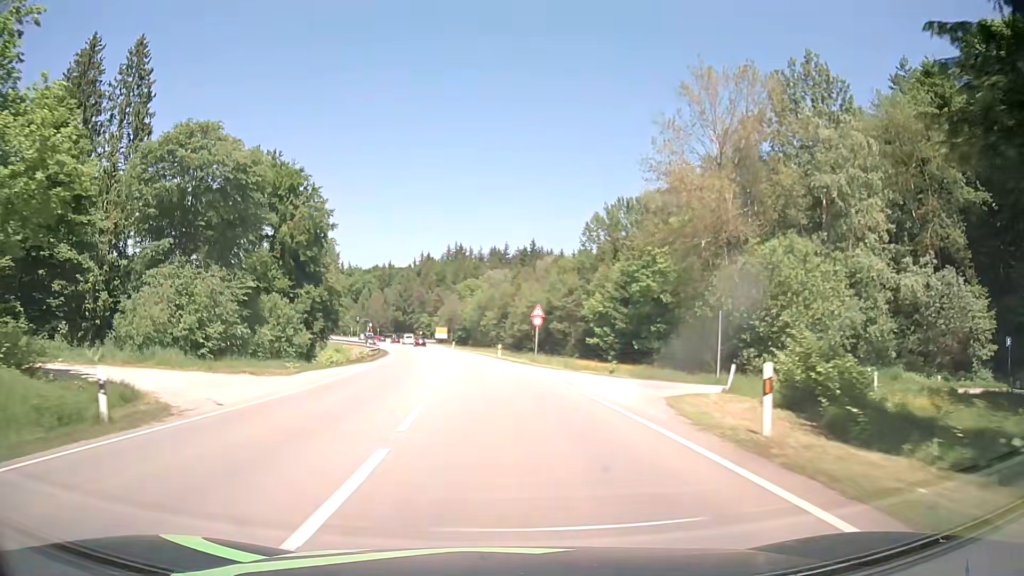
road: secondary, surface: asphalt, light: Day
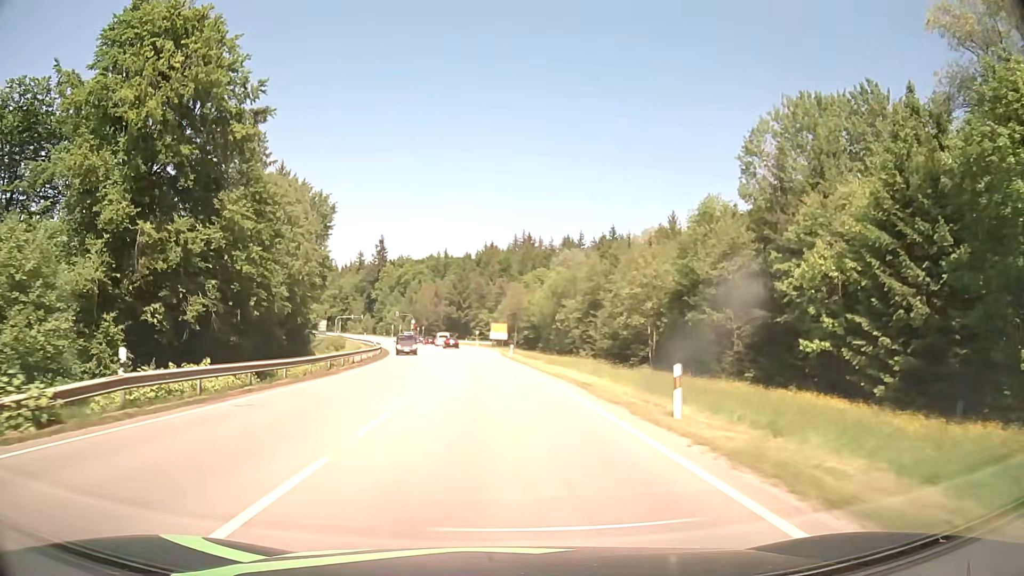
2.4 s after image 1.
(-2.4, +42.9) m; -6°
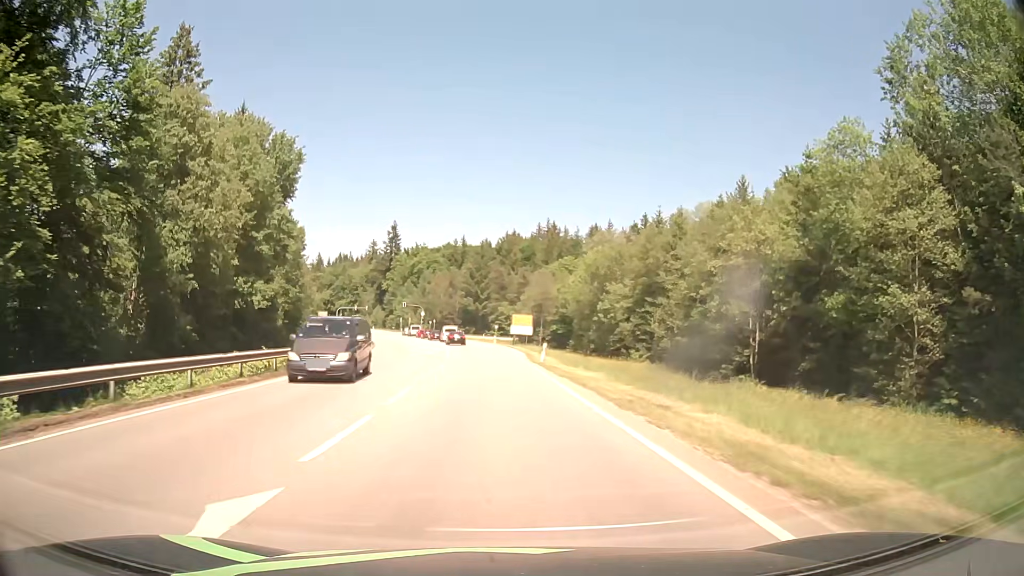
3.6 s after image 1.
(-0.4, +20.2) m; -2°
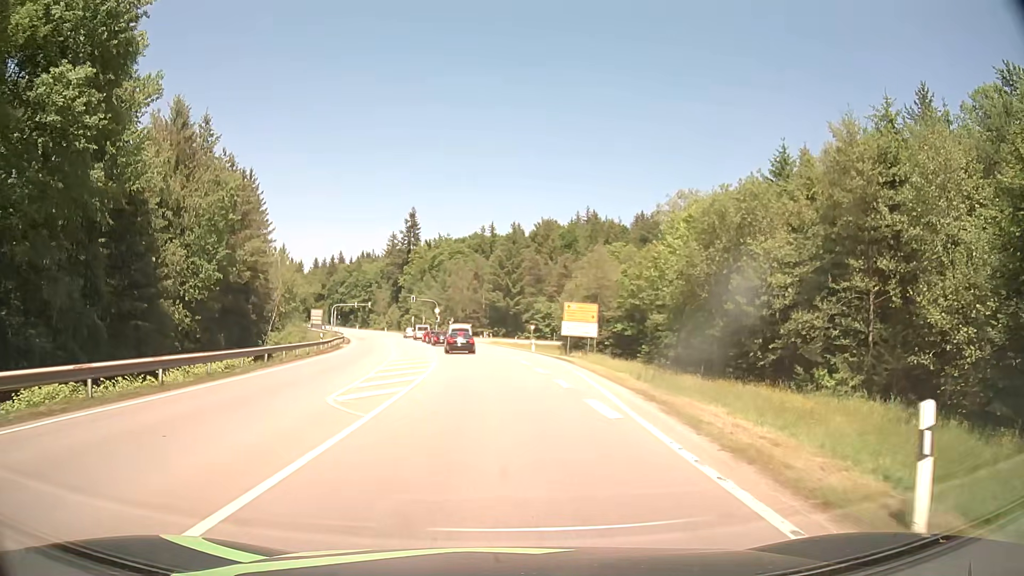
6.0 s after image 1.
(-0.7, +30.9) m; -2°
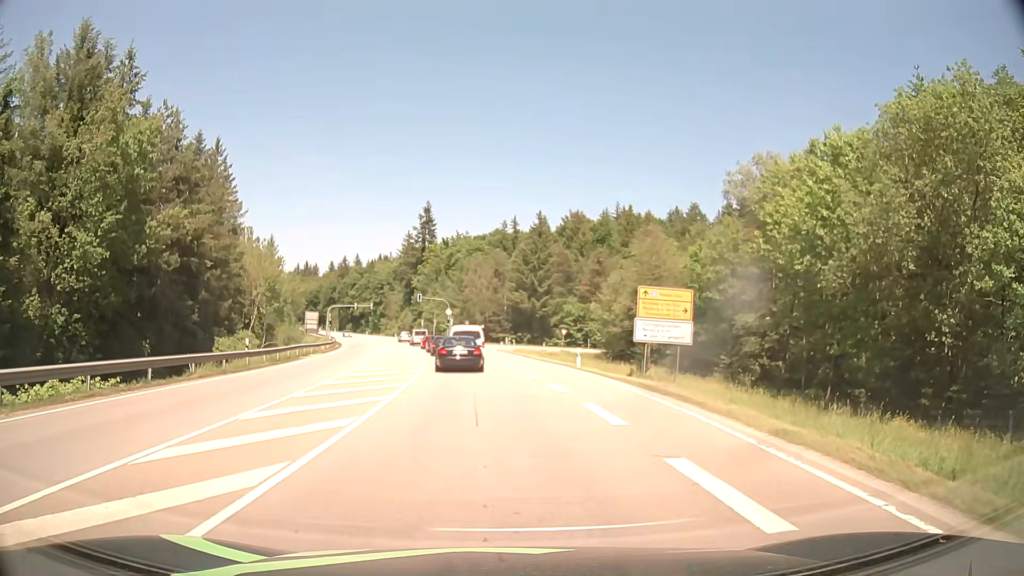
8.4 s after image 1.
(-0.4, +17.9) m; -3°
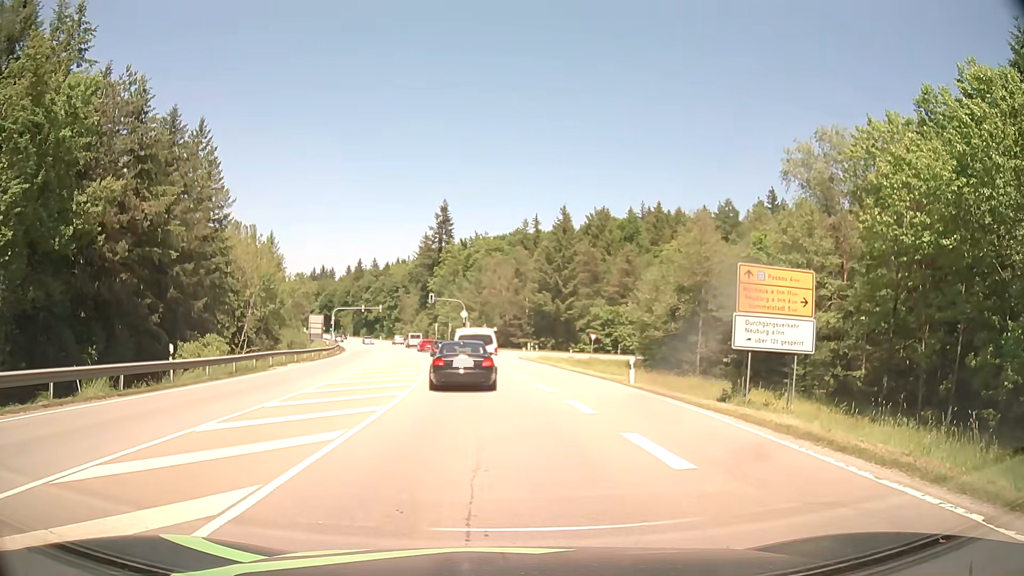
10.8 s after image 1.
(-0.1, +9.3) m; -2°
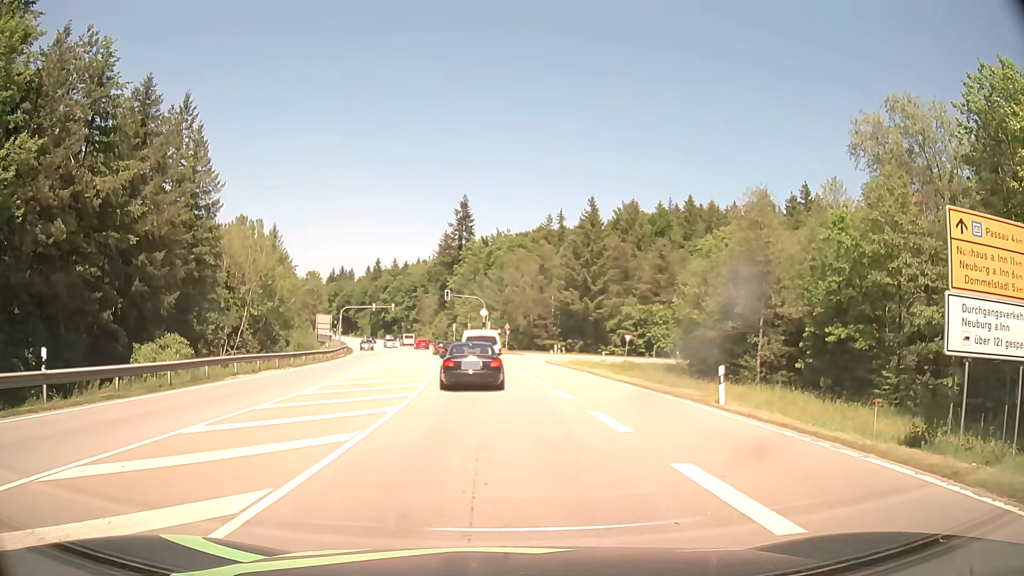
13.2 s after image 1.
(0.0, +8.6) m; -2°
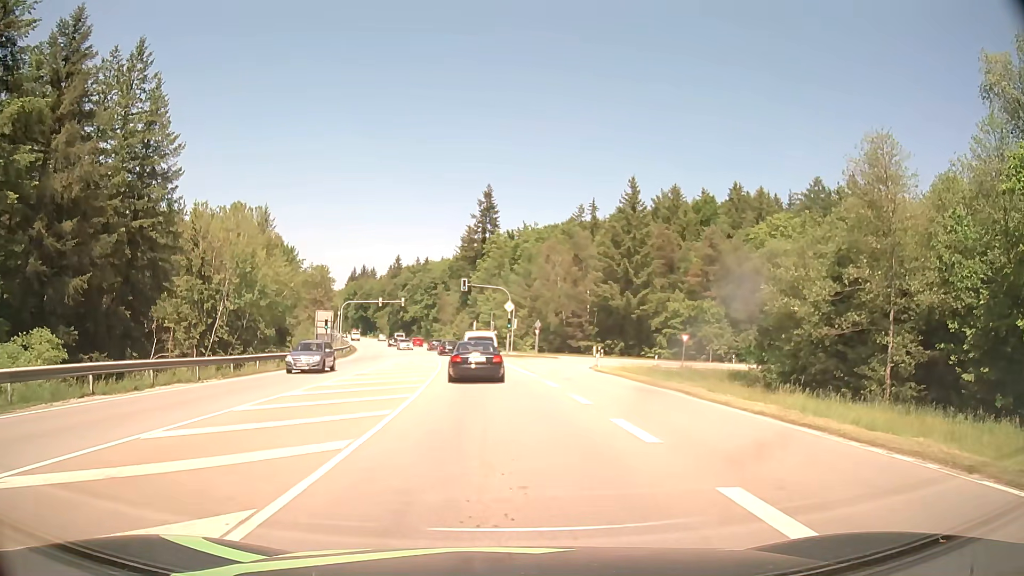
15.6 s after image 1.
(-0.2, +13.8) m; -2°
(0, +10) (-1, +20) (-1, +30) (-2, +40) (-3, +50) (-4, +60) (-6, +70) (-7, +80) (-9, +89) (-11, +99) m
